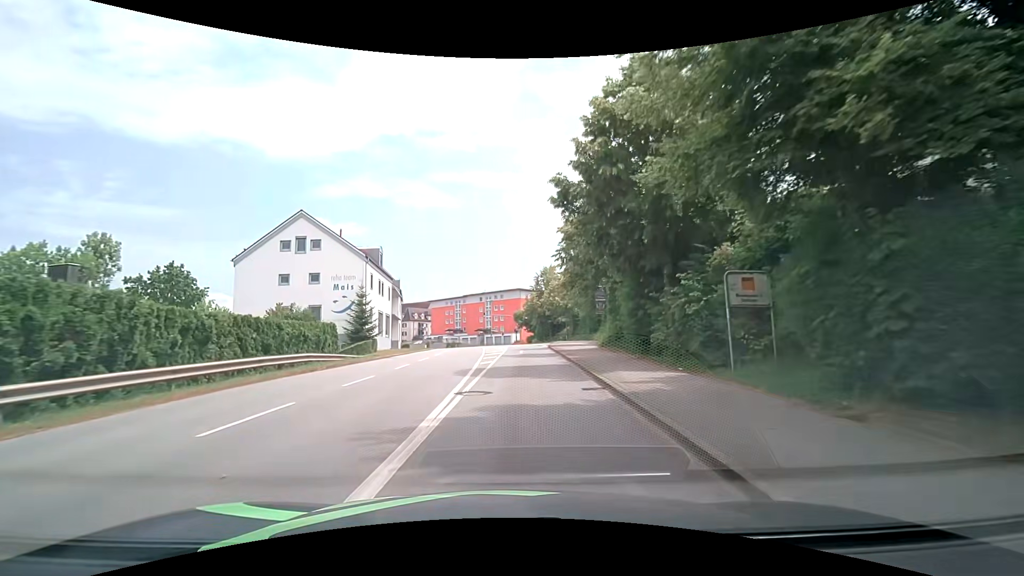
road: tertiary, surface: asphalt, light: Day
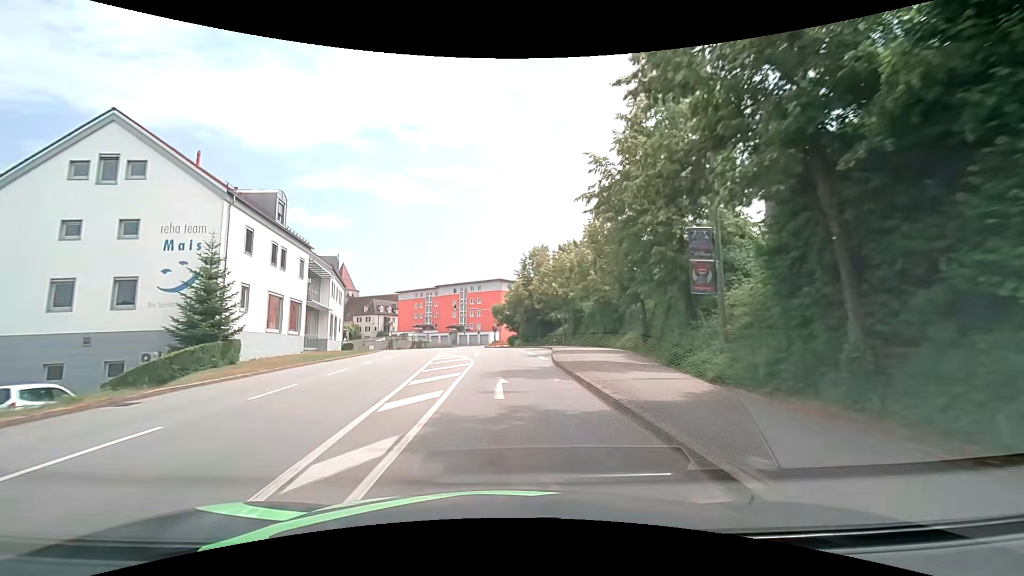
(+0.6, +19.7) m; +3°
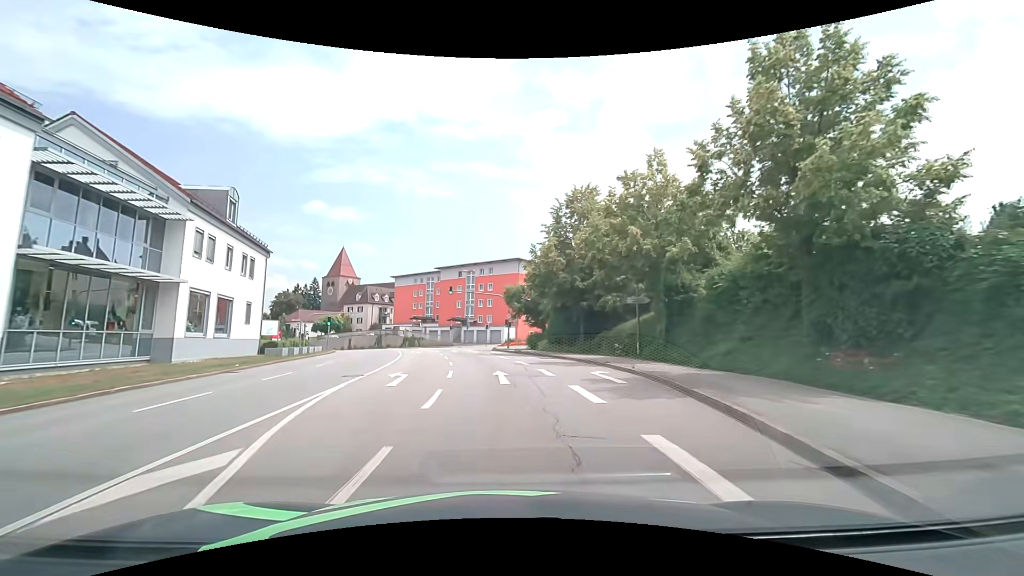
(-0.2, +25.1) m; -2°
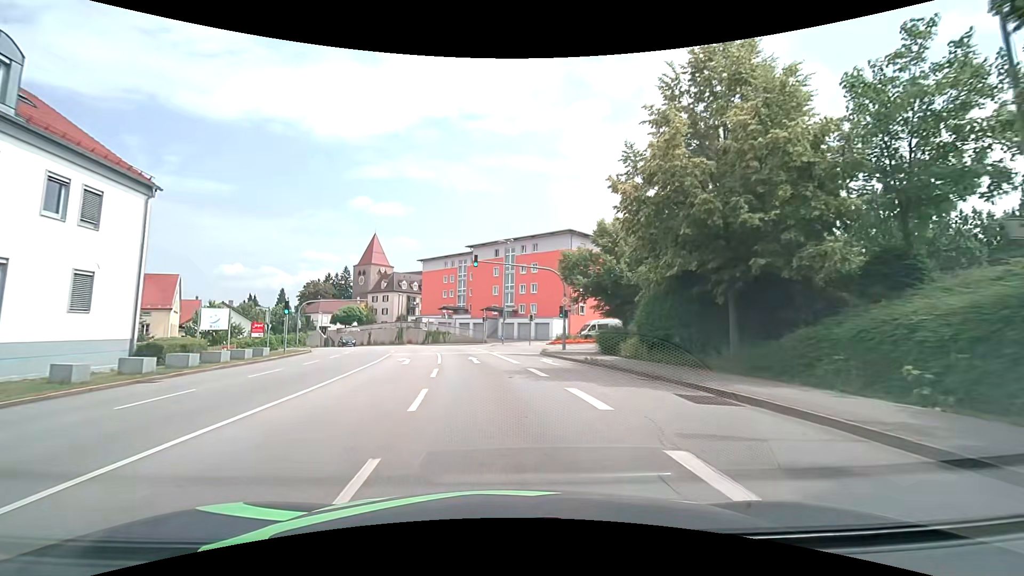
(-0.6, +18.7) m; -5°
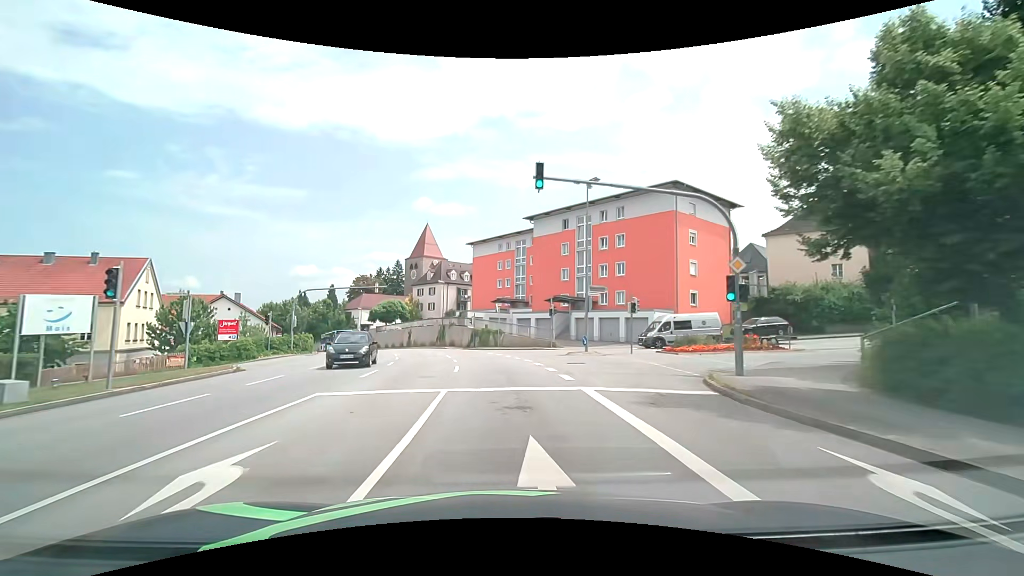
(-1.0, +19.1) m; -7°
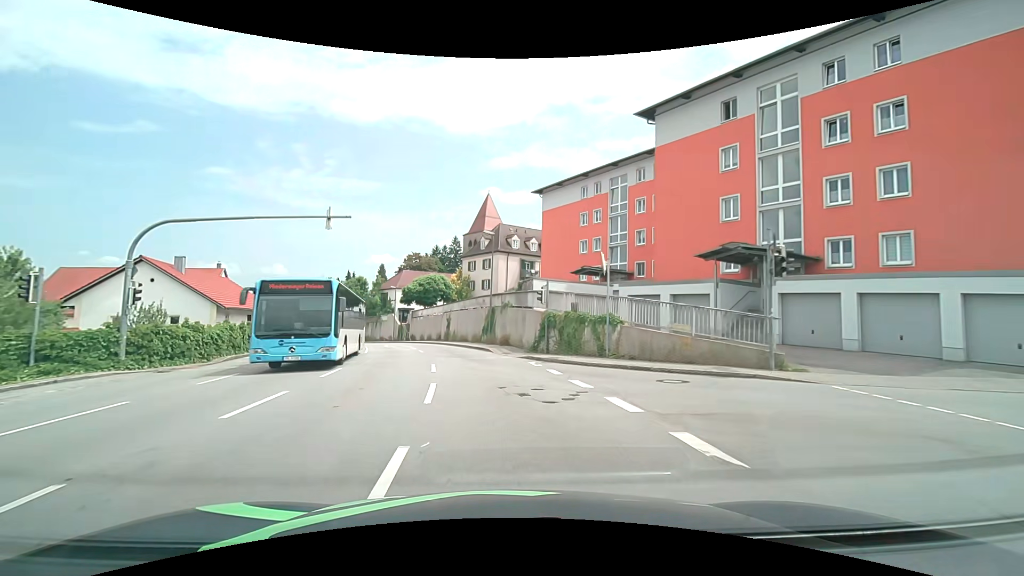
(-1.6, +26.1) m; -8°
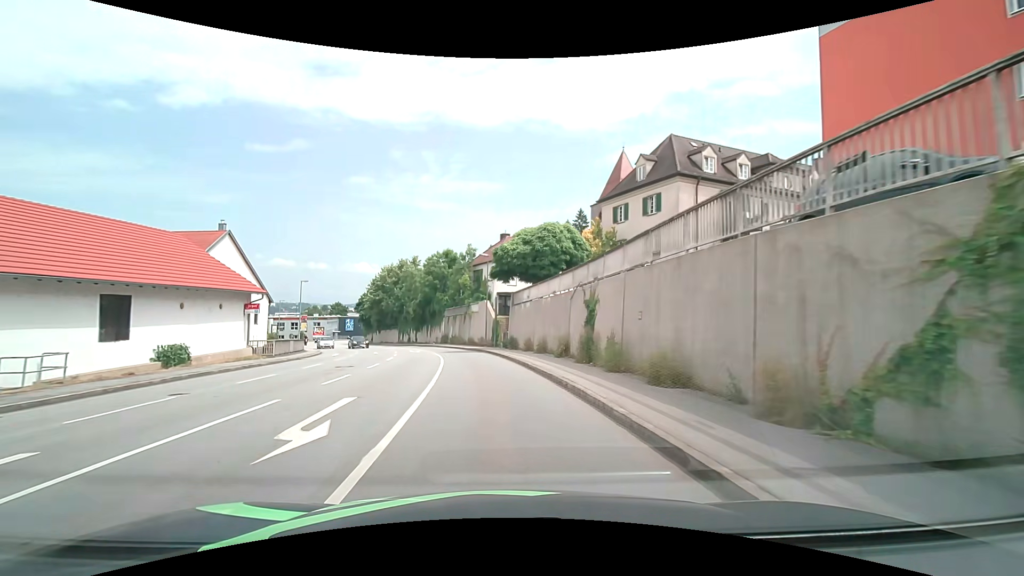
(-3.9, +32.0) m; -14°
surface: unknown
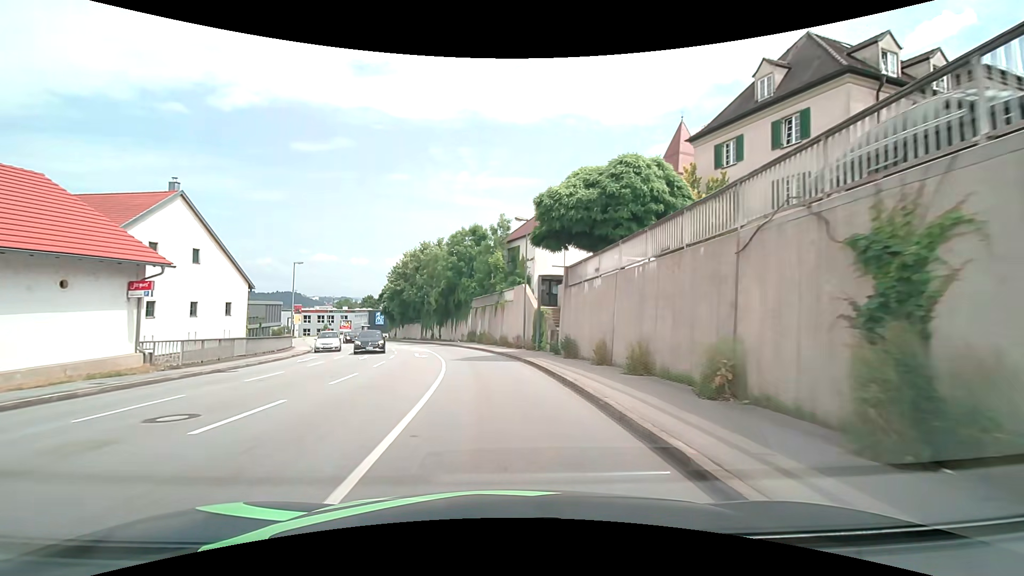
(-0.5, +12.8) m; -5°
(0, +10) (-1, +20) (-2, +30) (-5, +40) (-8, +49) (-11, +58) (-15, +68) (-19, +77) (-23, +86) (-27, +95) m
